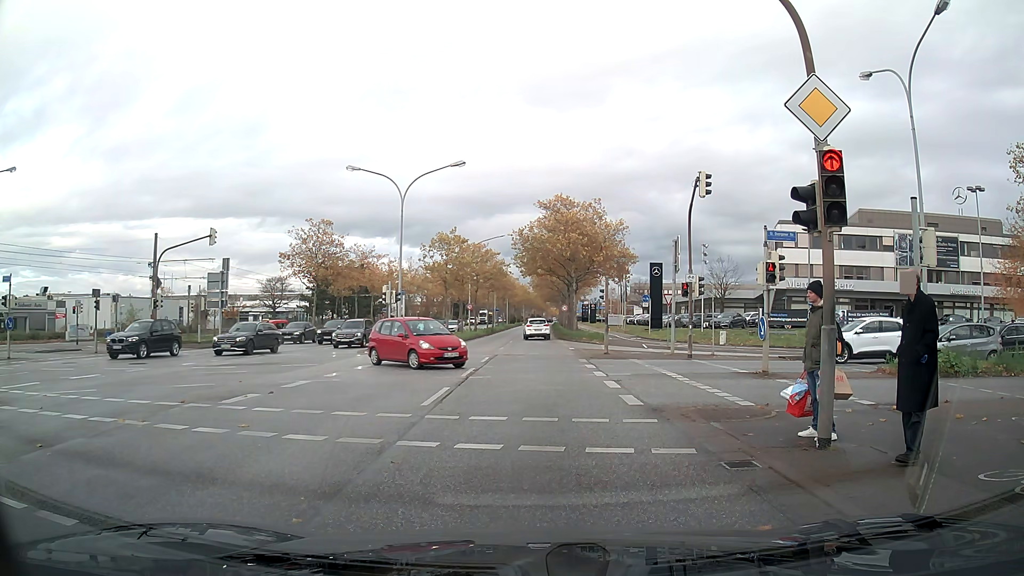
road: primary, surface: asphalt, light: Day
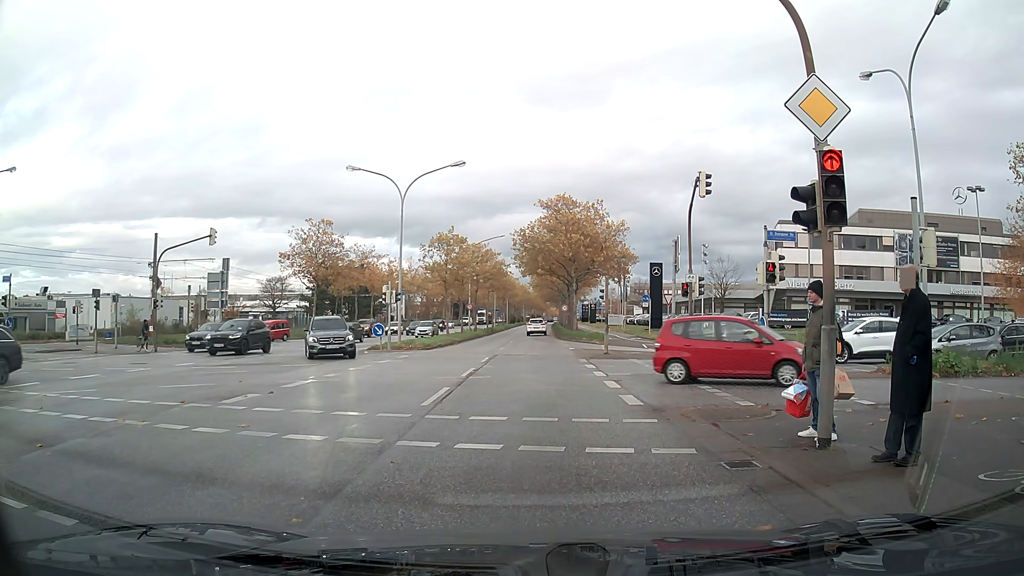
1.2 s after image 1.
(0.0, 0.0) m; 0°
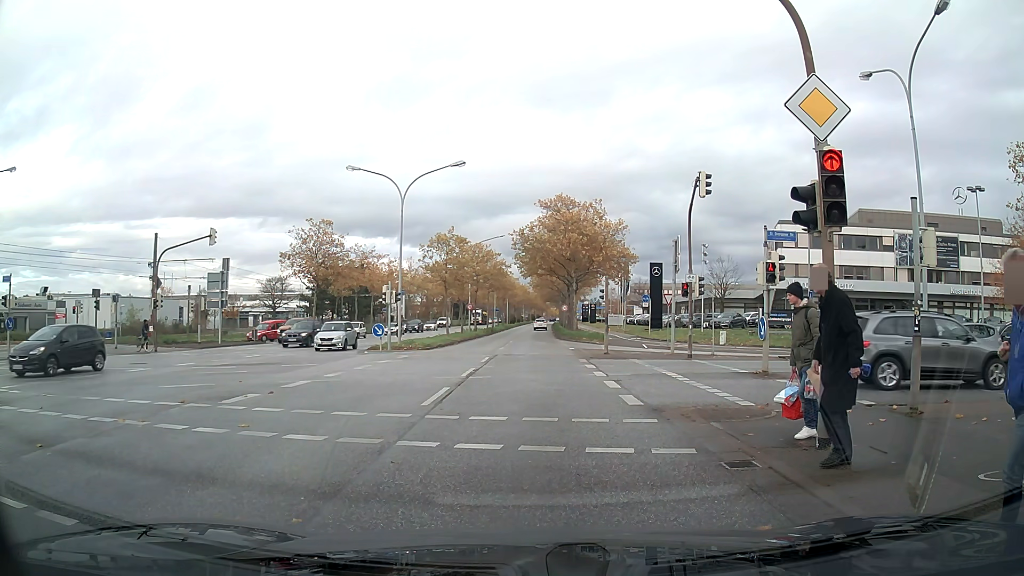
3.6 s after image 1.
(0.0, 0.0) m; 0°
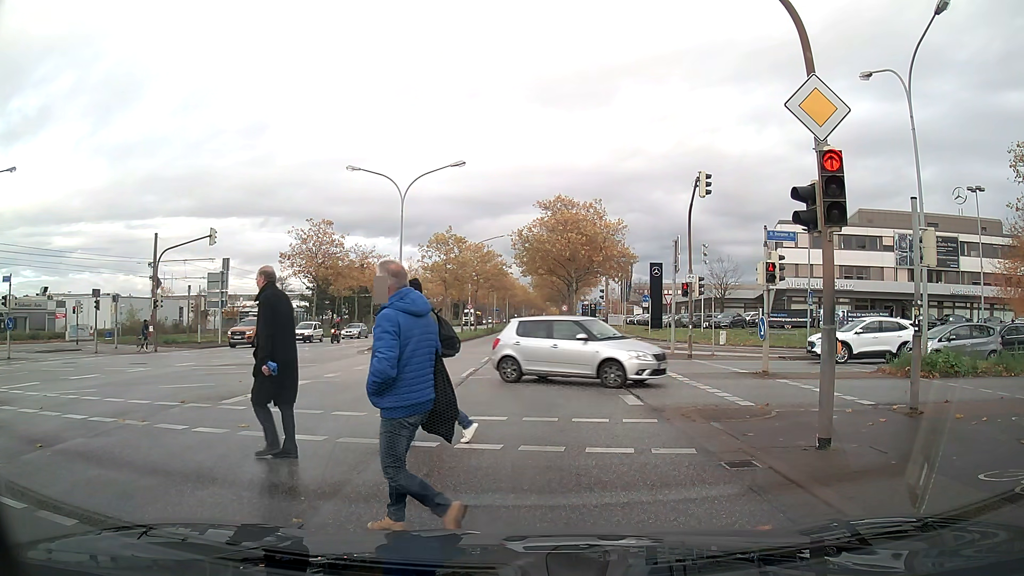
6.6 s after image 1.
(0.0, 0.0) m; 0°
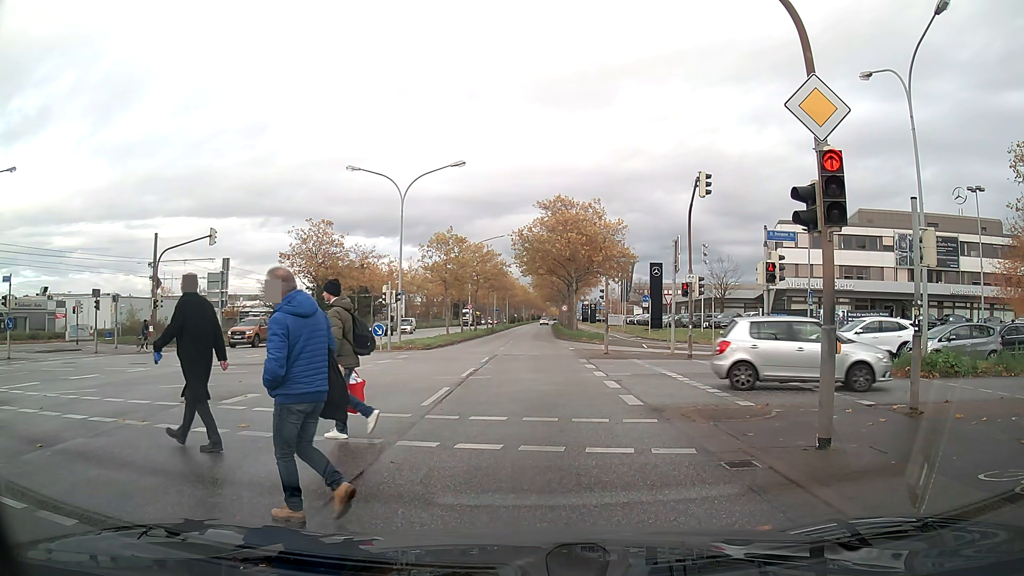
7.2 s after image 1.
(0.0, 0.0) m; 0°
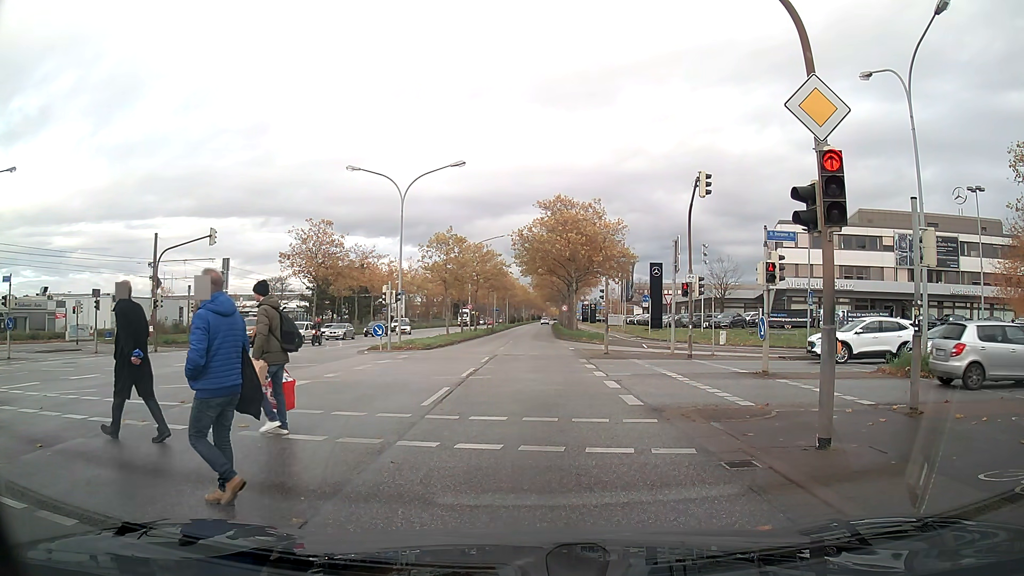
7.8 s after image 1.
(0.0, 0.0) m; 0°
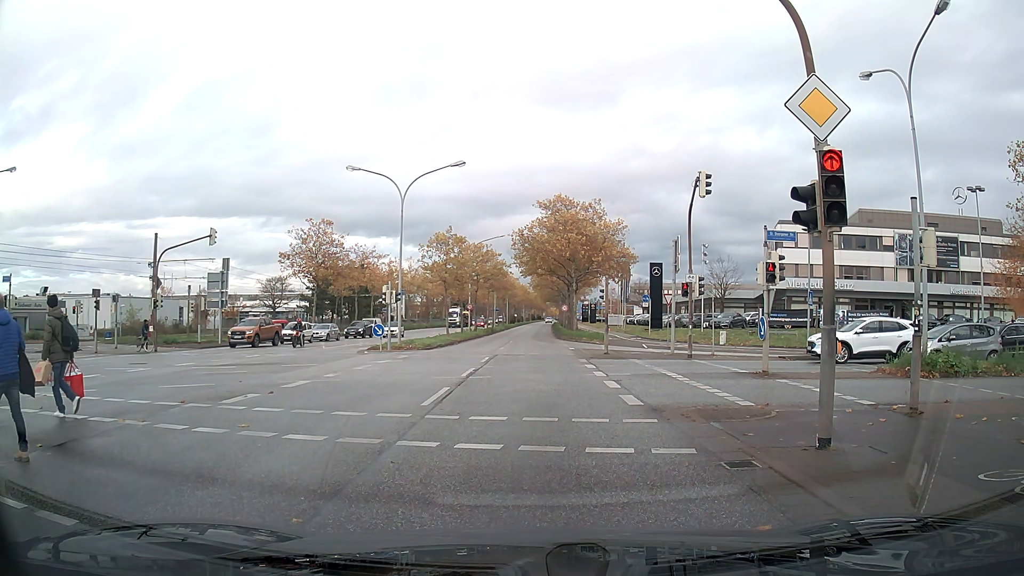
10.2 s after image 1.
(0.0, 0.0) m; 0°
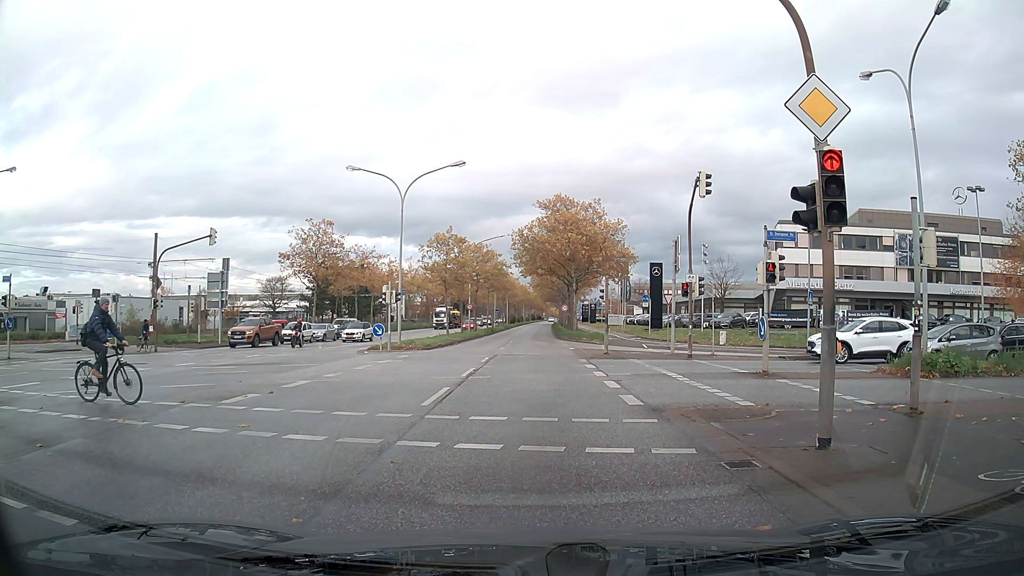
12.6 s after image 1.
(0.0, 0.0) m; 0°
(0, +10) (0, +20) (+1, +30) (+1, +40) (+1, +50) (+1, +60) (+1, +70) (+1, +80) (+2, +90) (+2, +100) m
